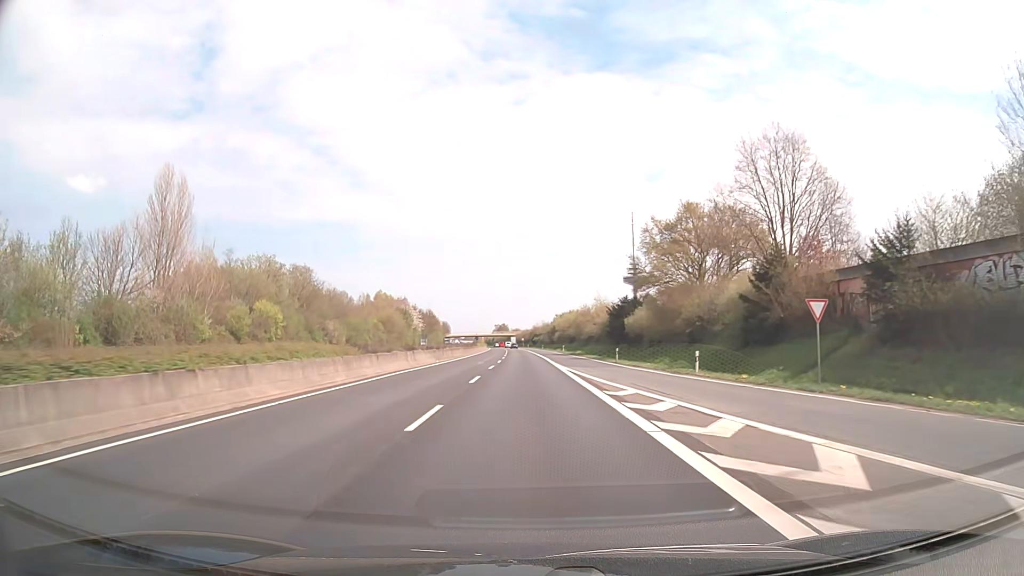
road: trunk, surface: asphalt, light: Day
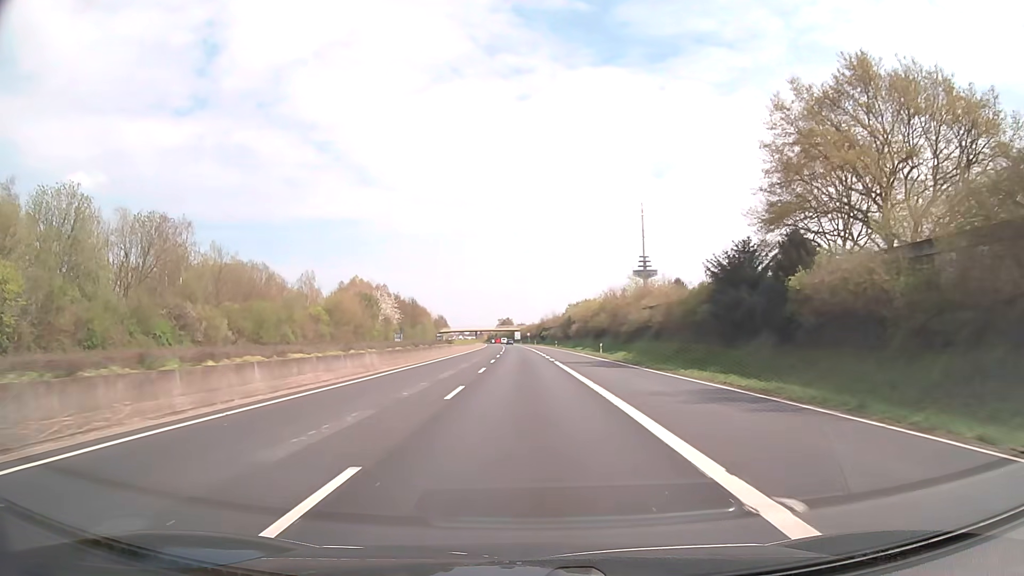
(-0.4, +43.5) m; -1°
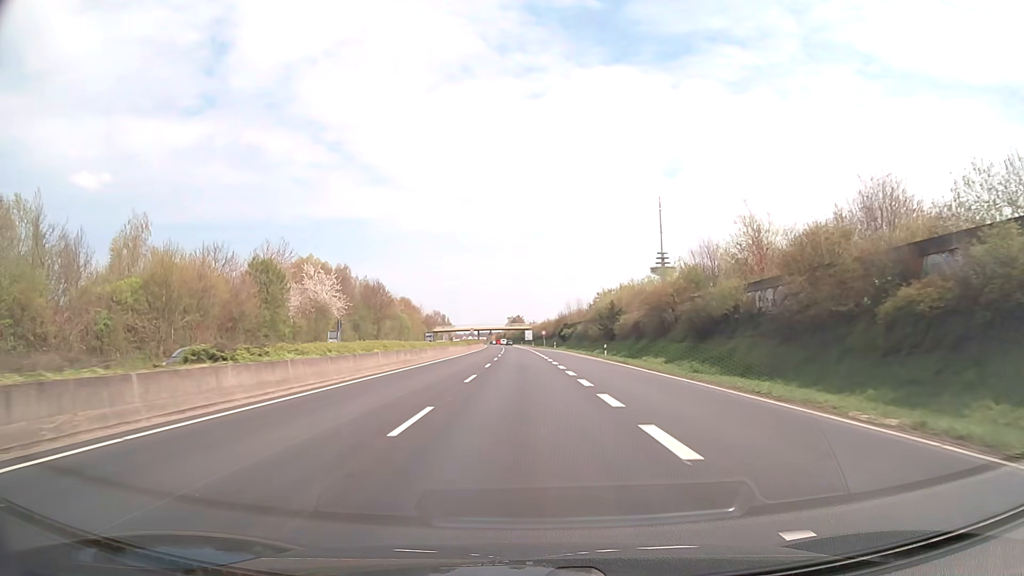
(-0.4, +54.1) m; -1°
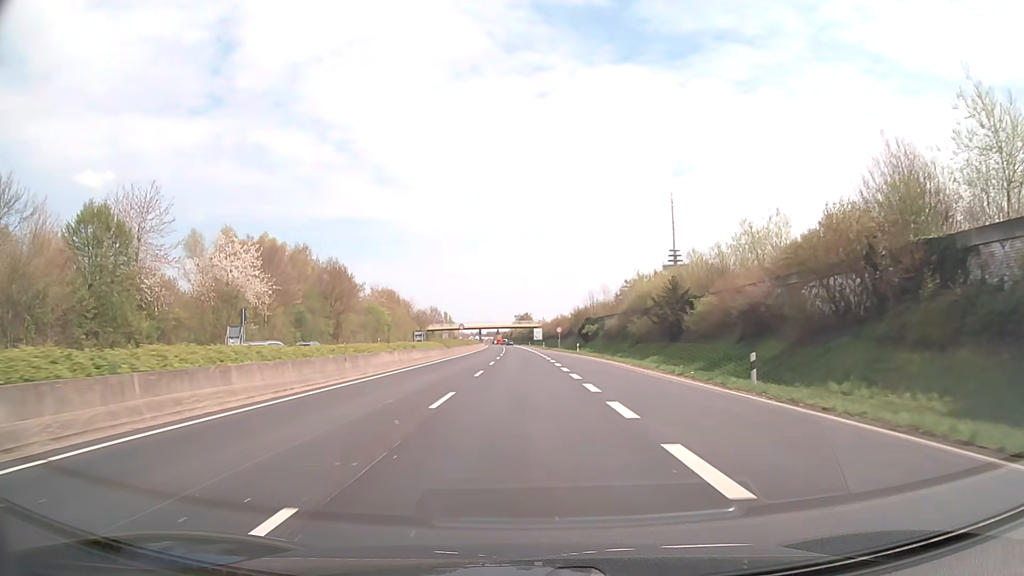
(-0.1, +32.3) m; -1°
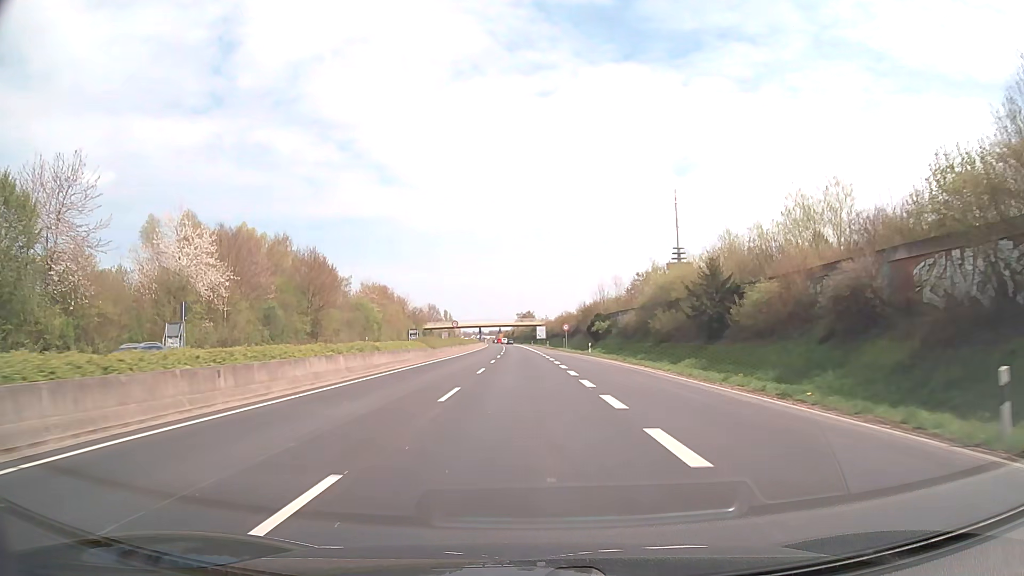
(0.0, +10.8) m; 0°
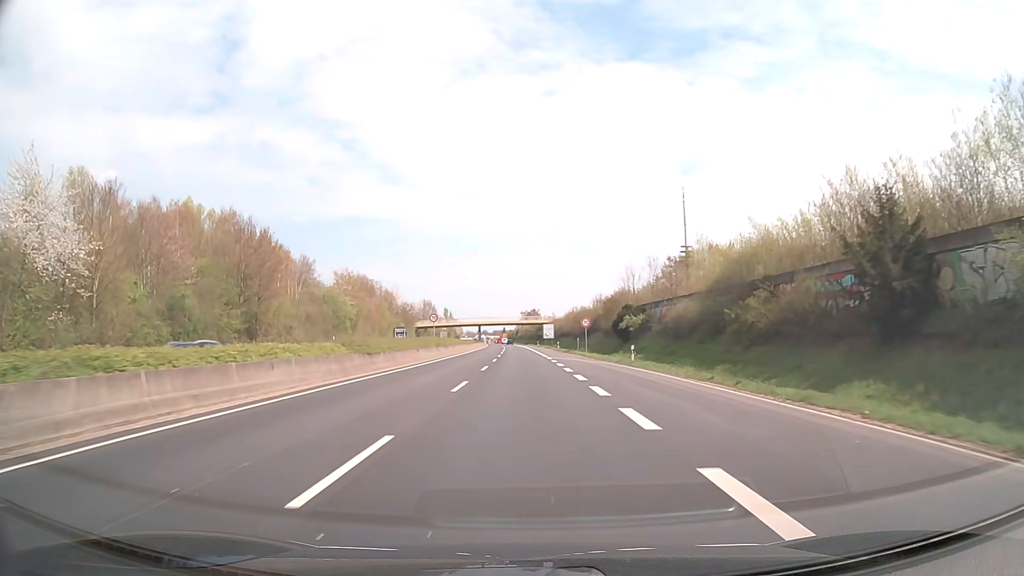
(-0.1, +21.5) m; -1°
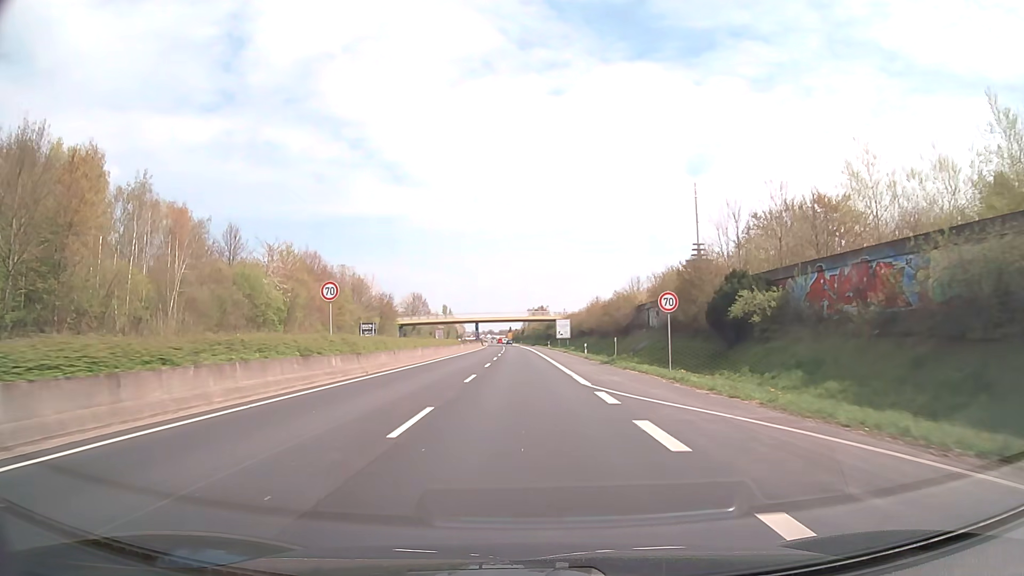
(-0.2, +32.3) m; -1°
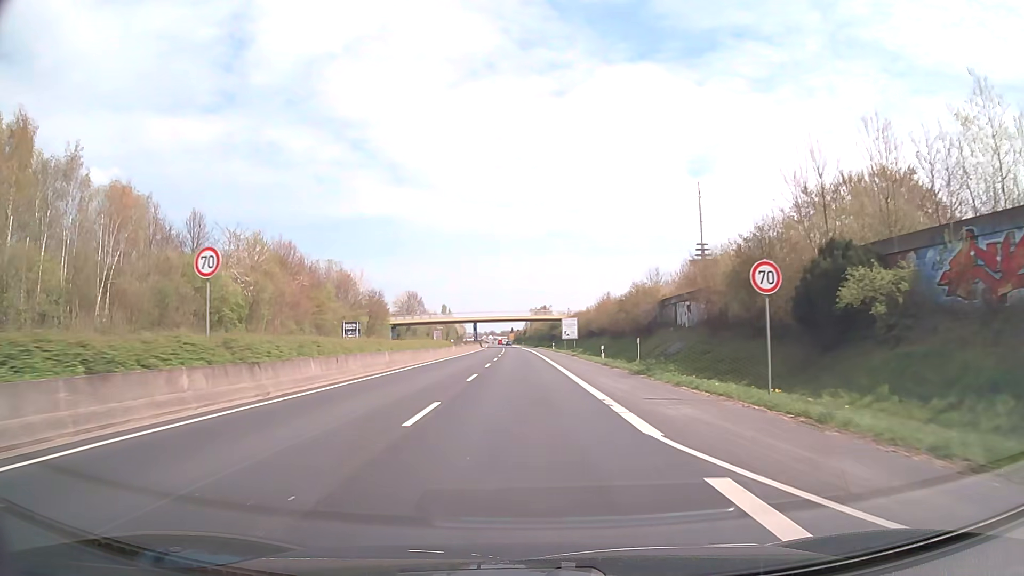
(0.0, +10.8) m; 0°
(0, +10) (0, +20) (0, +30) (0, +40) (-1, +50) (-1, +60) (-1, +70) (-1, +80) (-2, +90) (-2, +100) m
